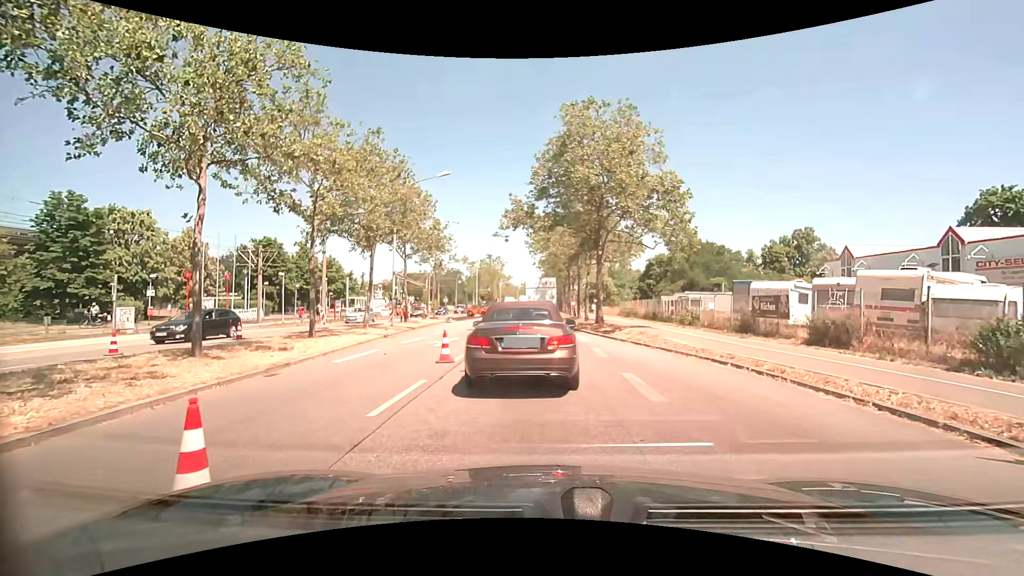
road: primary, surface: asphalt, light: Day
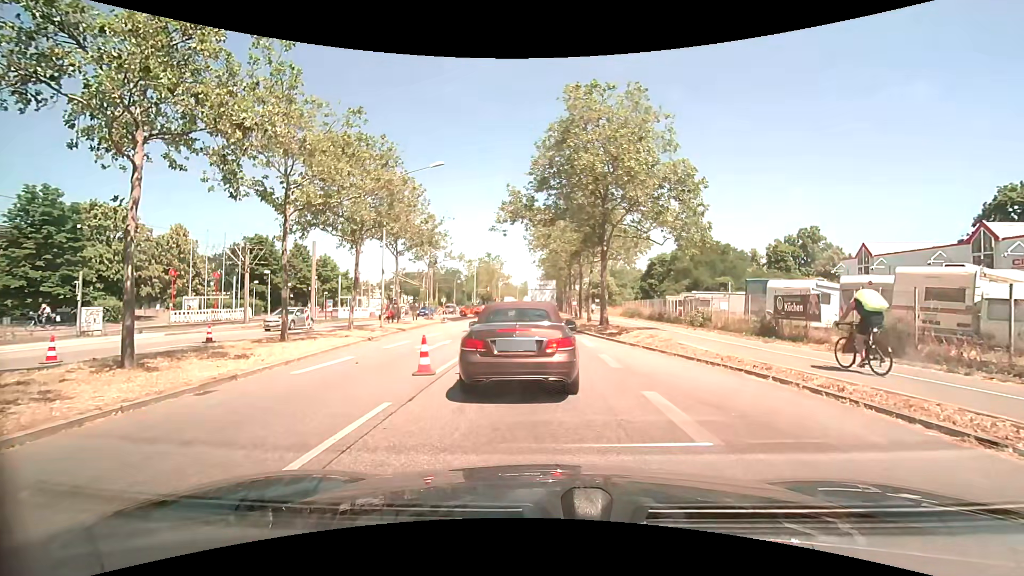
(0.0, +2.0) m; 0°
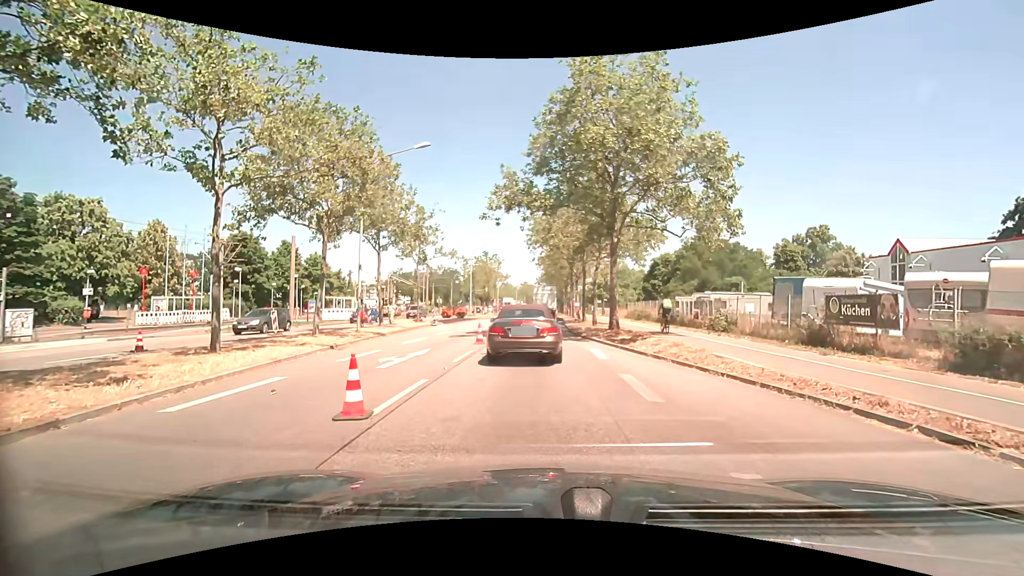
(-0.1, +3.8) m; 0°
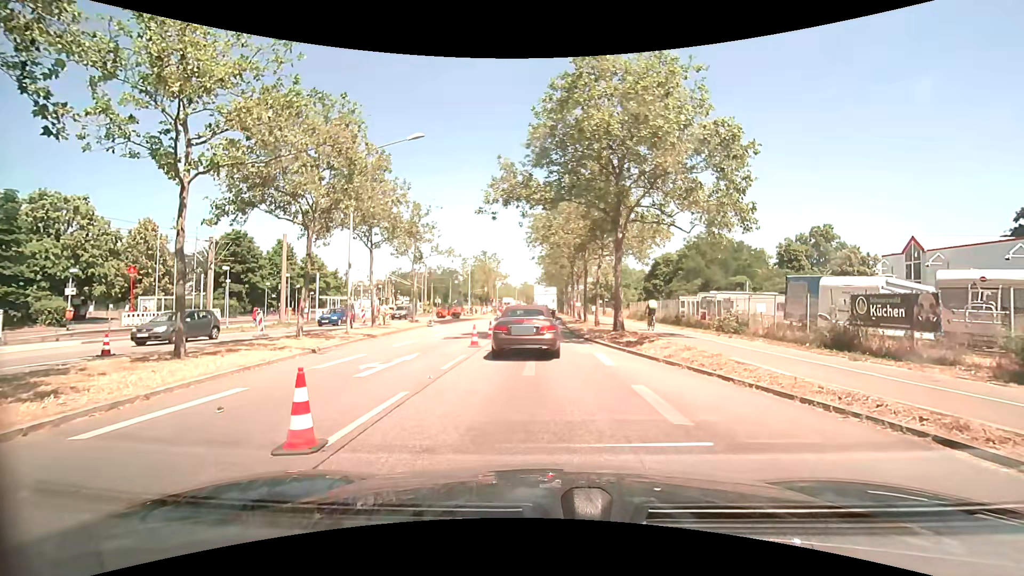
(0.0, +1.4) m; -1°
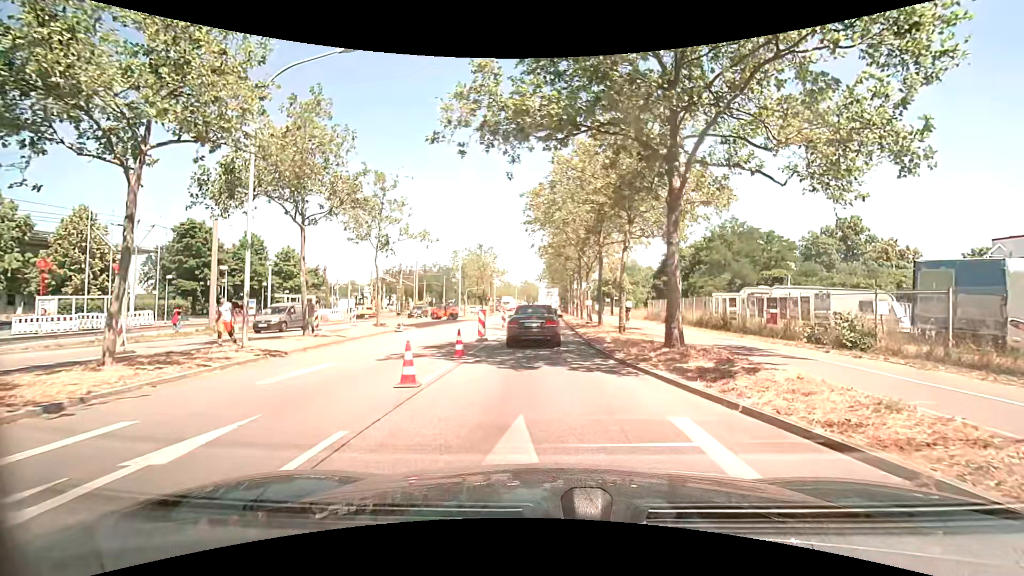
(+0.1, +8.8) m; +2°
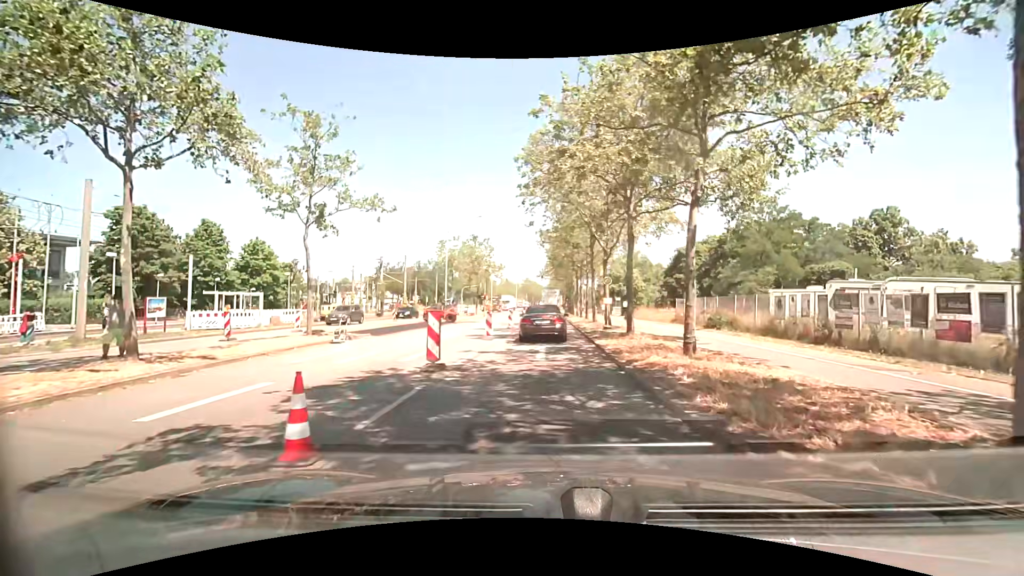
(-0.2, +9.0) m; -2°
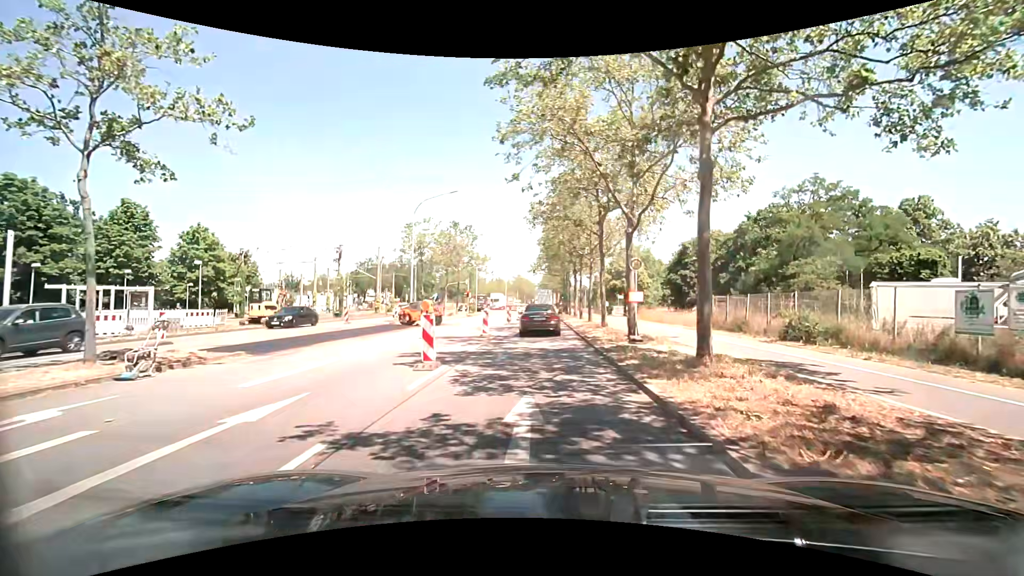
(+0.1, +9.7) m; +1°
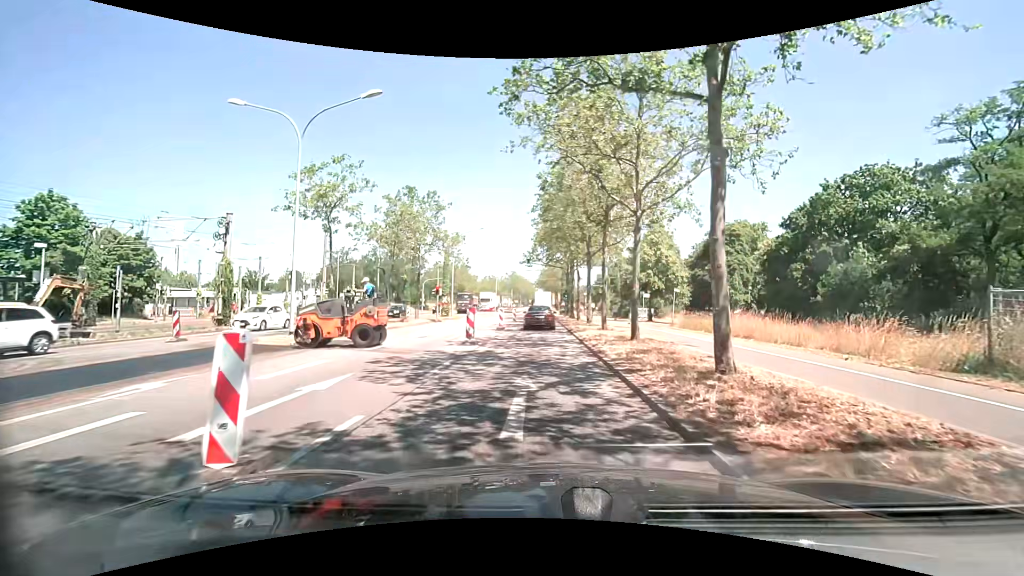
(+0.1, +17.3) m; 0°
(0, +10) (0, +20) (0, +30) (0, +40) (0, +50) (0, +60) (0, +70) (0, +80) (0, +90) (0, +100) m
